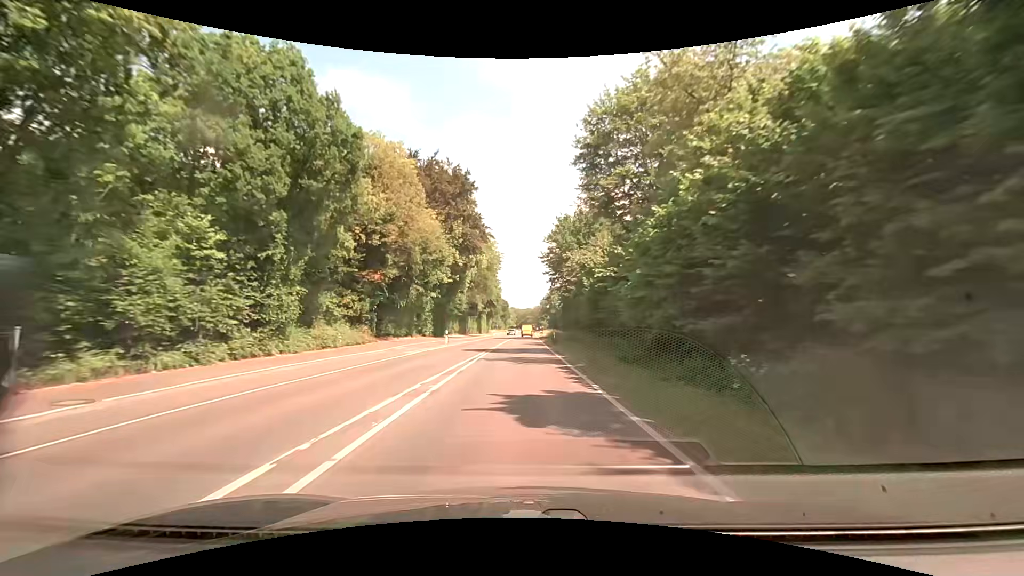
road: secondary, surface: asphalt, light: Day
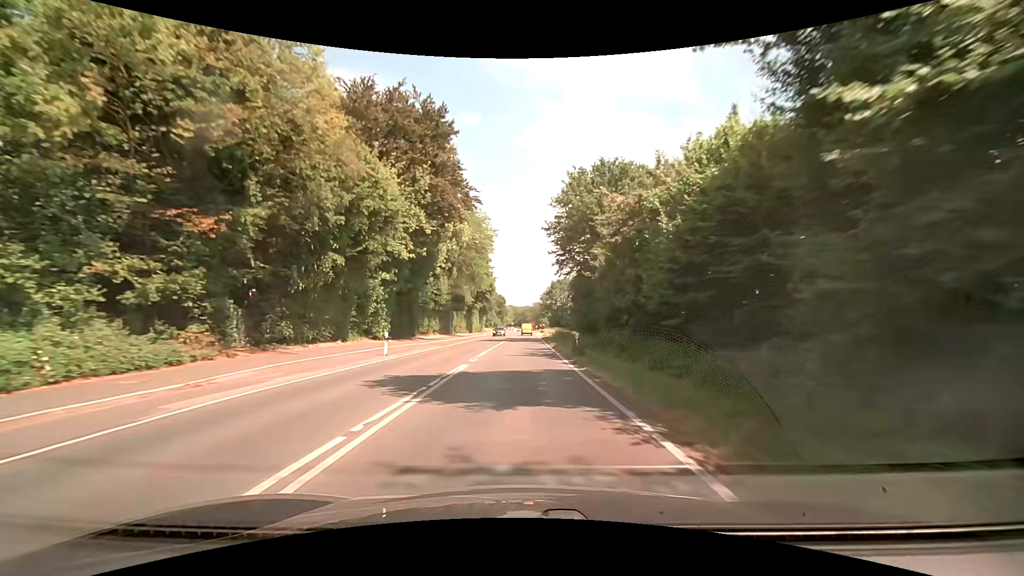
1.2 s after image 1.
(+0.1, +18.2) m; +1°
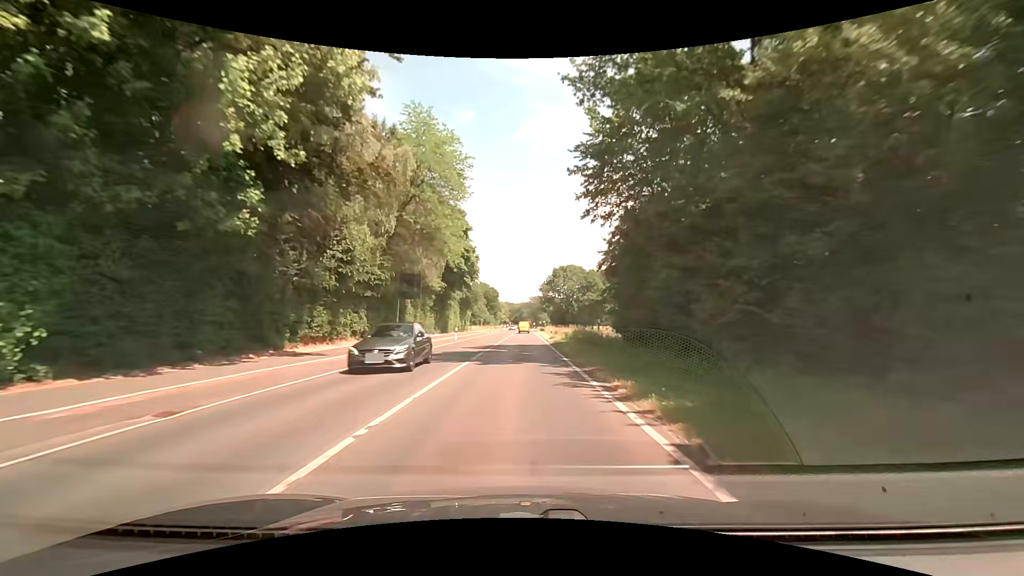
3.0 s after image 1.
(+0.1, +28.8) m; +1°
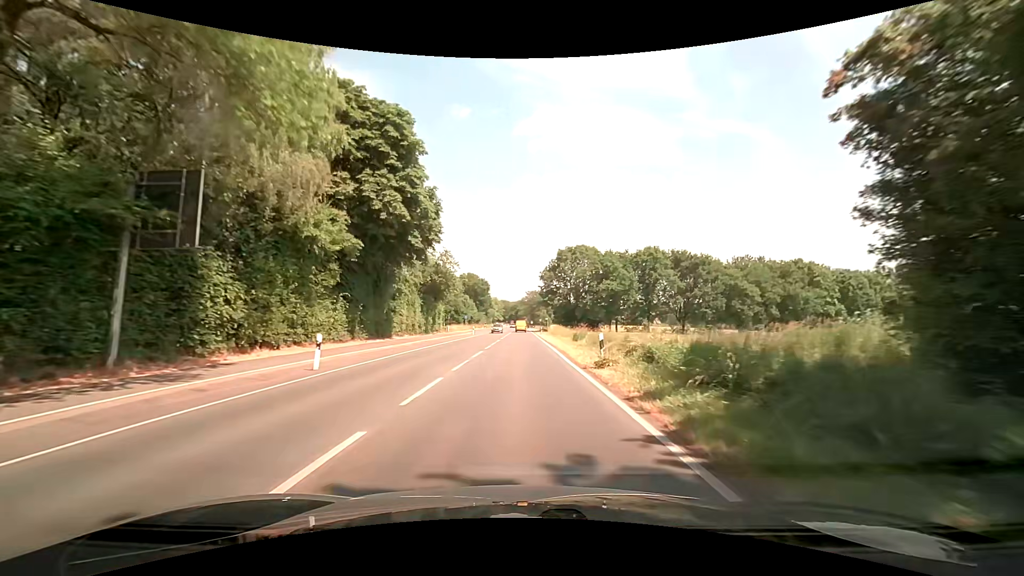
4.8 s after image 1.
(-0.1, +29.9) m; 0°
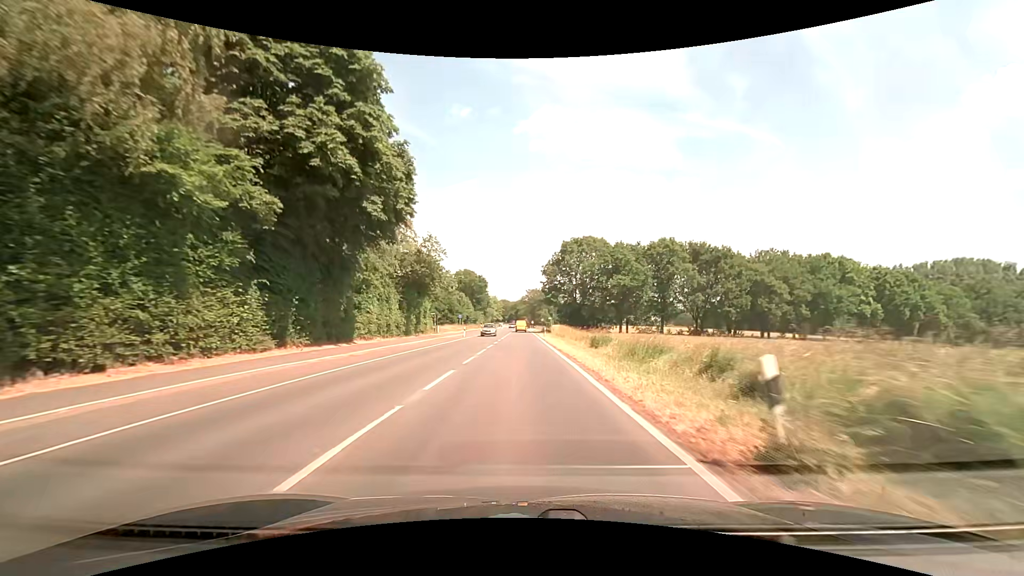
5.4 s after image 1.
(0.0, +10.1) m; 0°
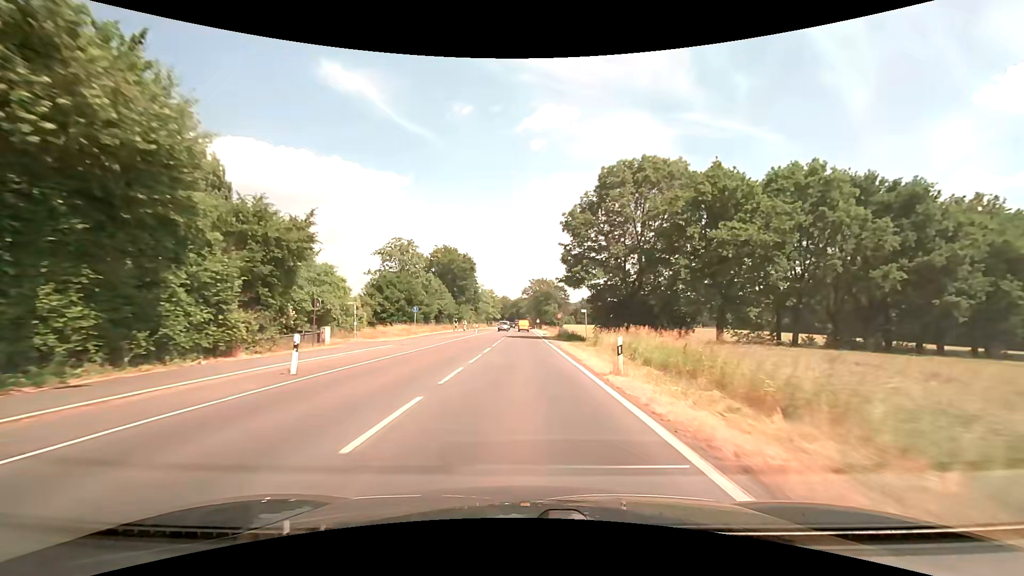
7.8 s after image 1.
(-0.1, +41.4) m; 0°
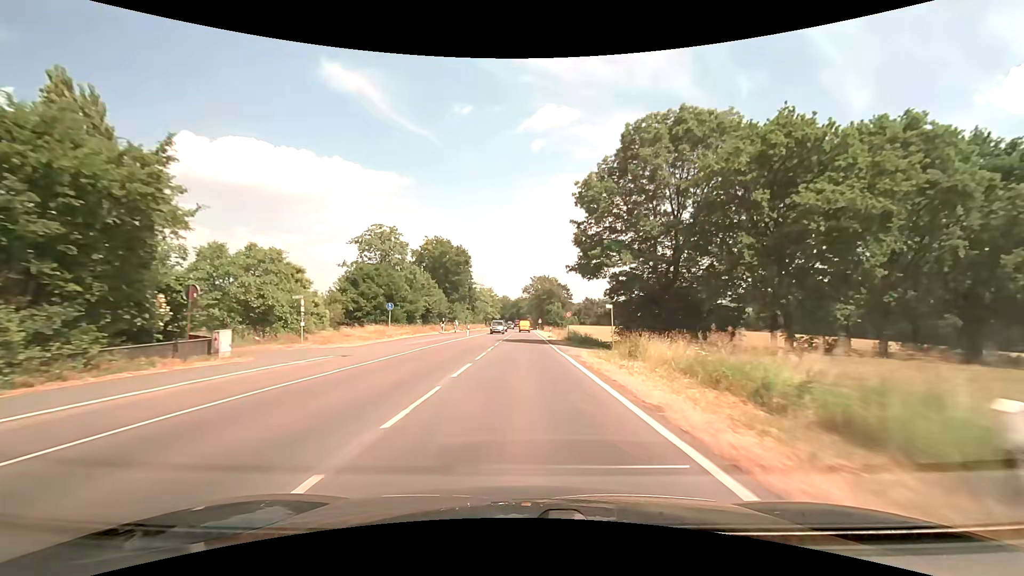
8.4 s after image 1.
(0.0, +10.6) m; 0°
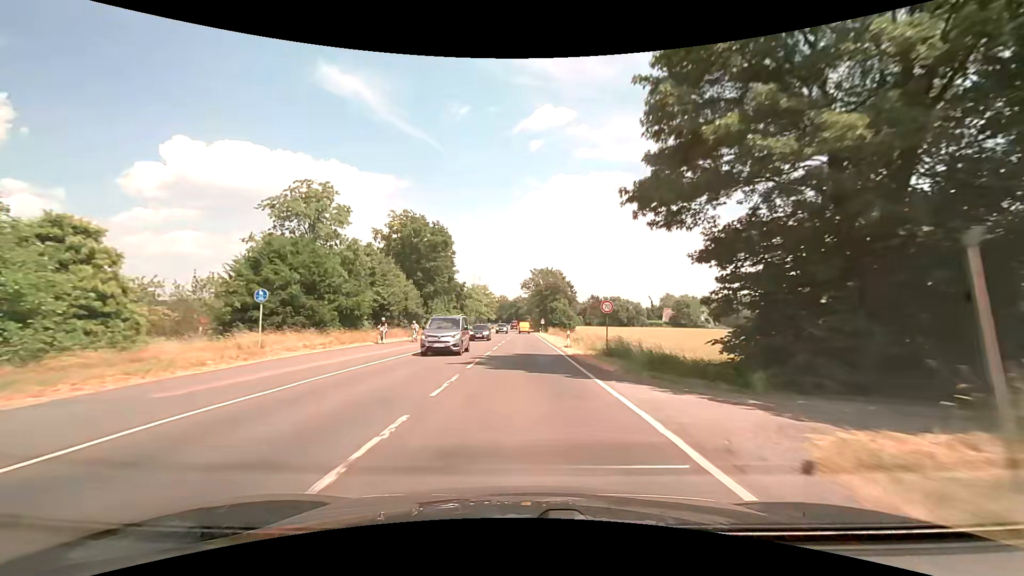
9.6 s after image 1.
(0.0, +21.4) m; 0°
(0, +10) (0, +20) (0, +30) (0, +40) (0, +50) (0, +60) (0, +70) (+1, +80) (+1, +90) (+1, +100) m
